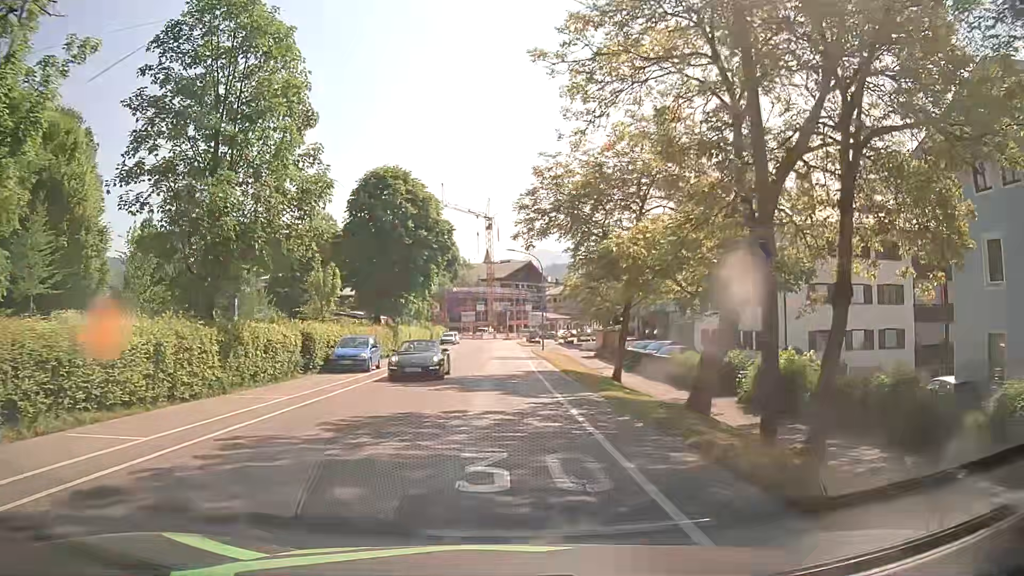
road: tertiary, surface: asphalt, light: Day
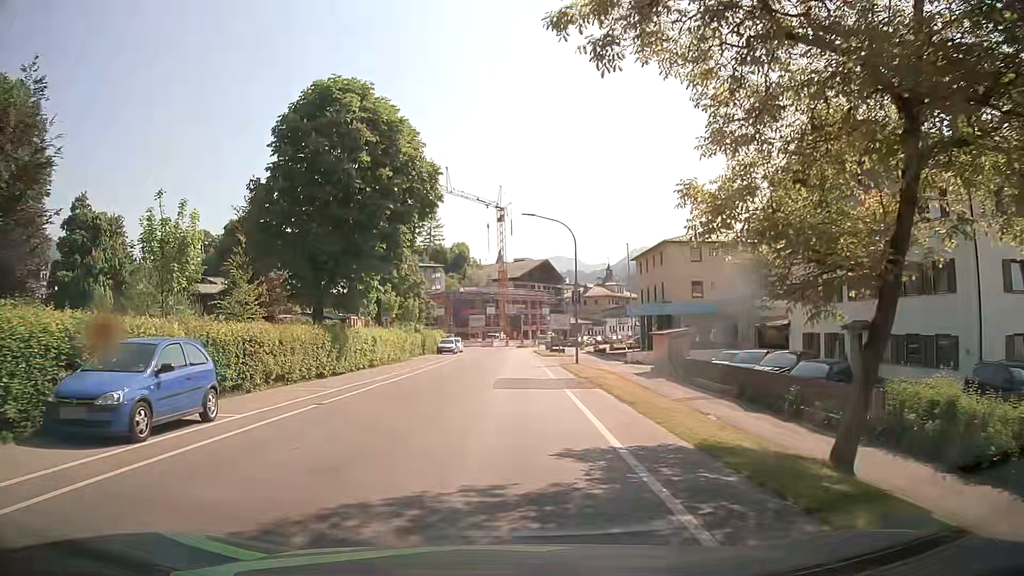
(+0.1, +17.8) m; -1°
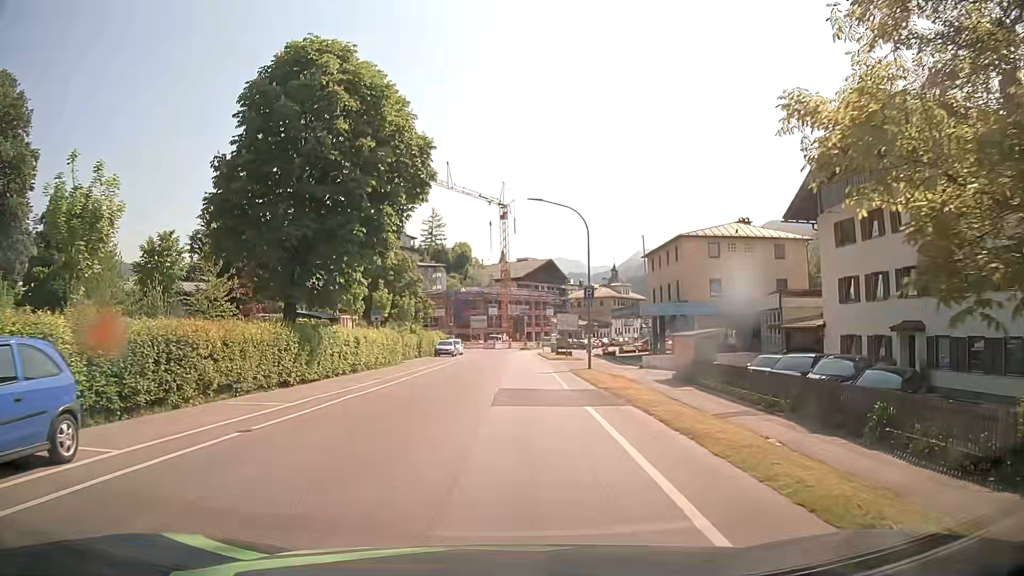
(0.0, +4.4) m; 0°
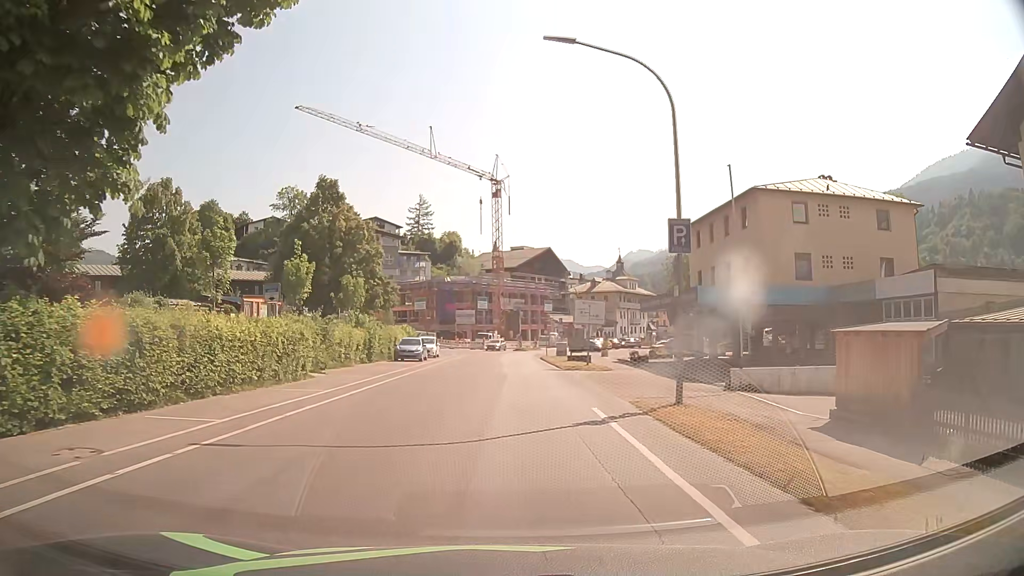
(+0.1, +17.8) m; +1°
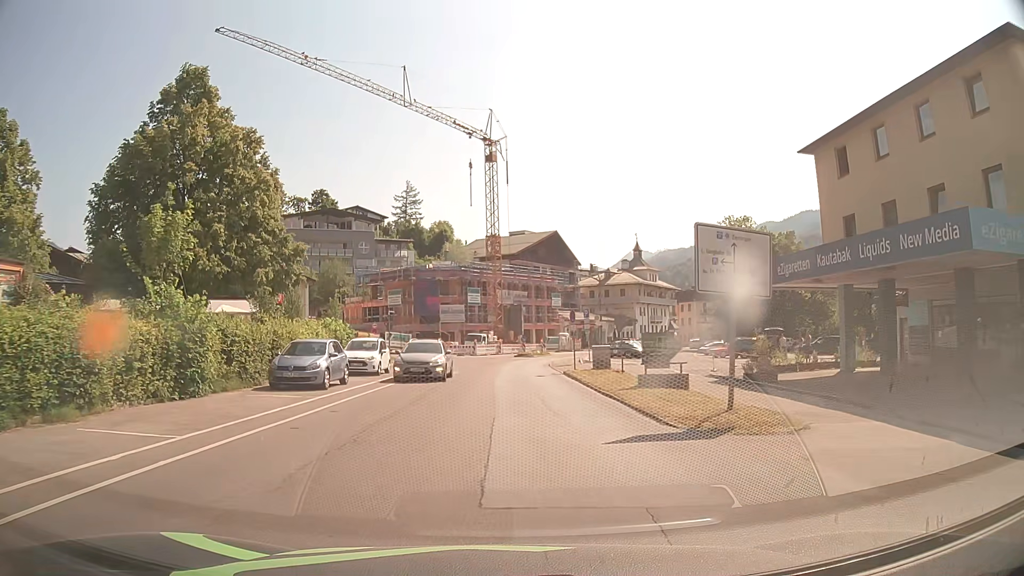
(-0.1, +22.3) m; 0°
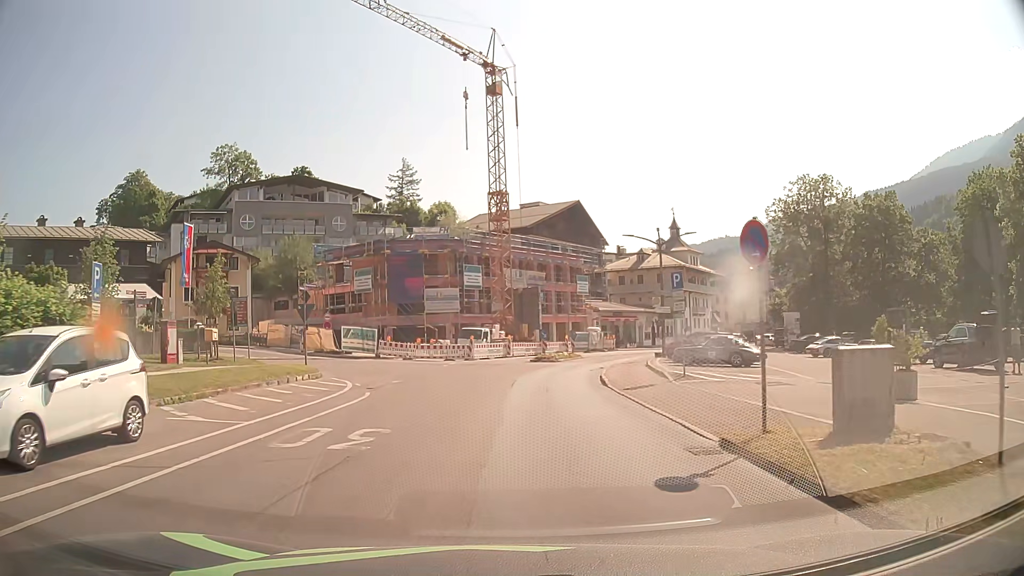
(0.0, +22.3) m; -1°
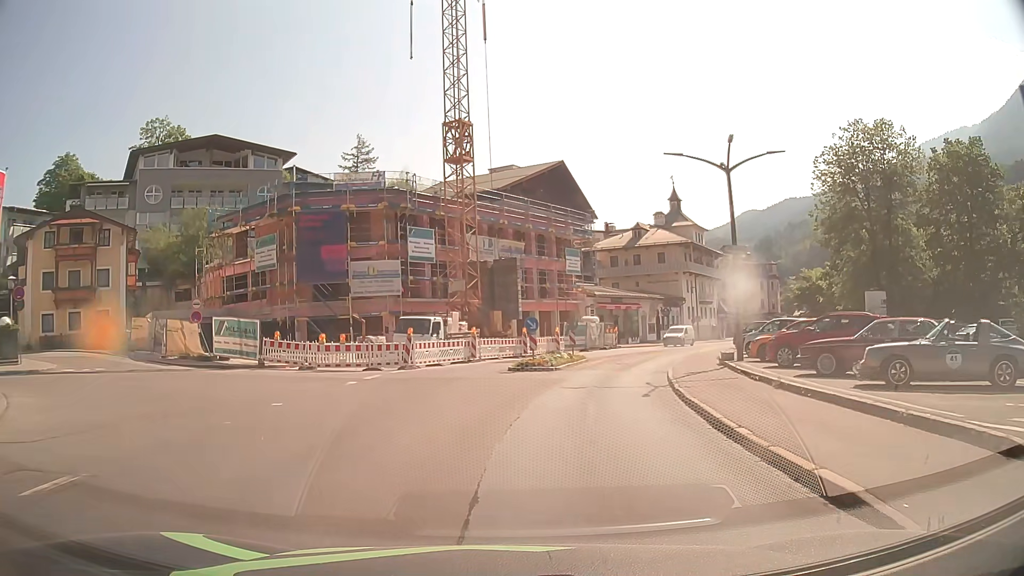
(+0.3, +18.0) m; +3°
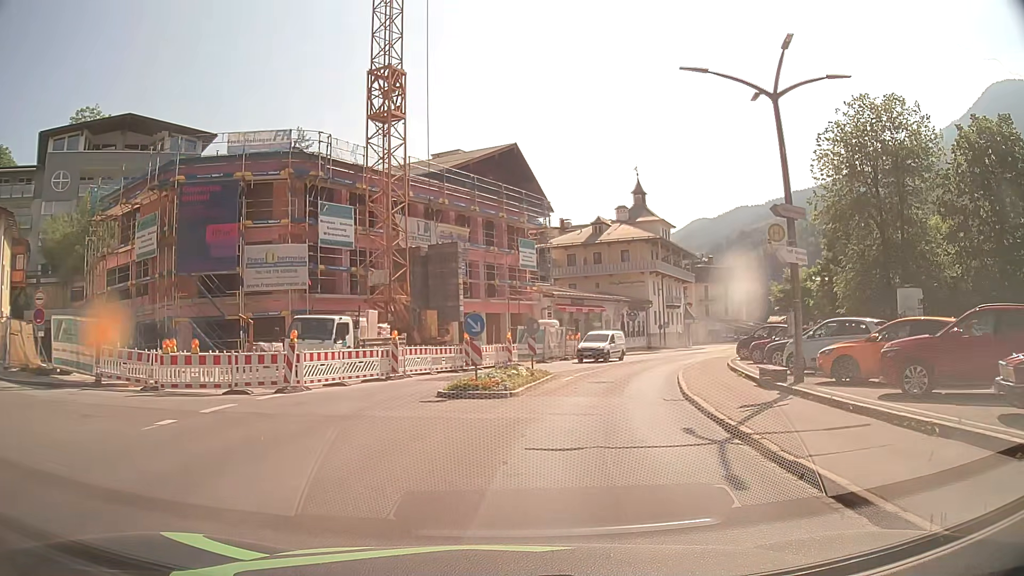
(+0.3, +9.1) m; +4°
(+1, +10) (+3, +20) (+5, +29) (+9, +39) (+13, +48) (+18, +57) (+23, +65) (+27, +74) (+30, +84) (+32, +94) m
